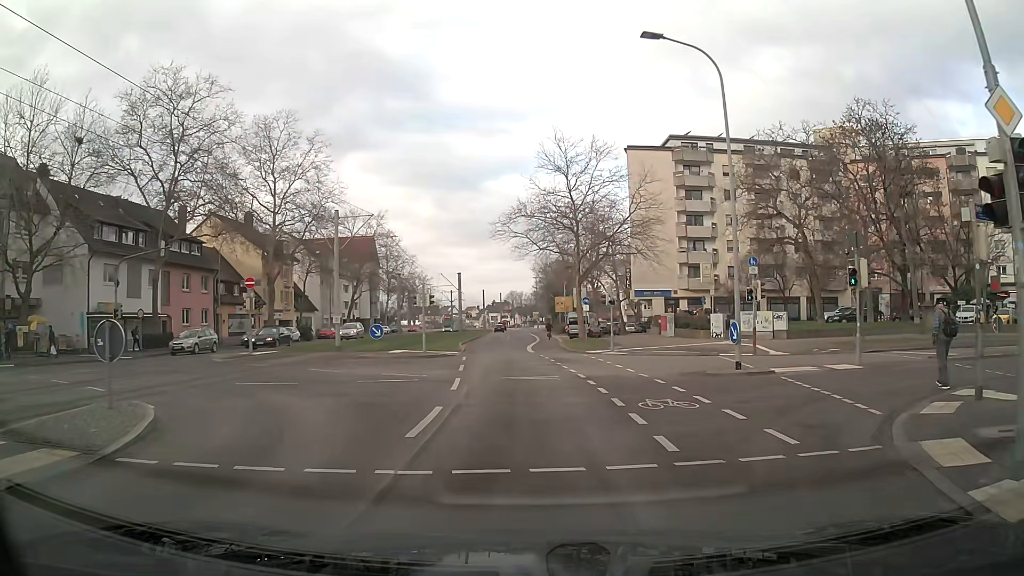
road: tertiary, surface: asphalt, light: Day
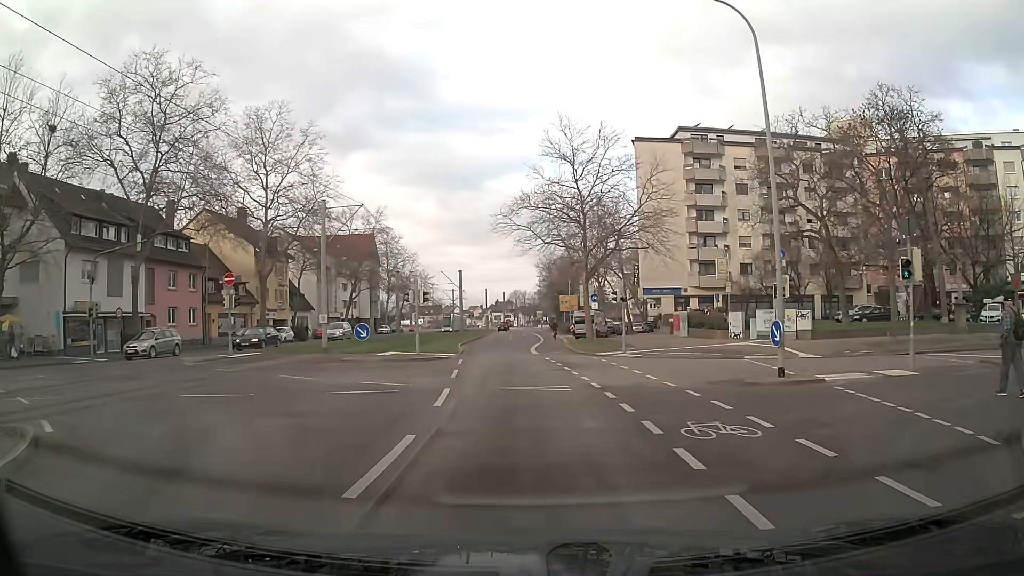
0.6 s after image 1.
(0.0, +3.1) m; 0°
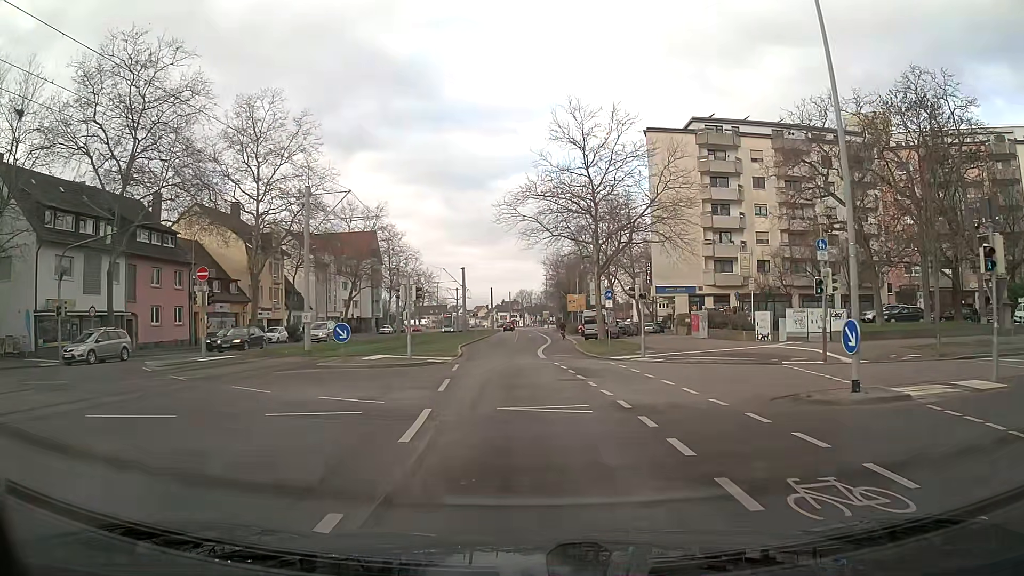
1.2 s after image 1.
(0.0, +3.6) m; -1°
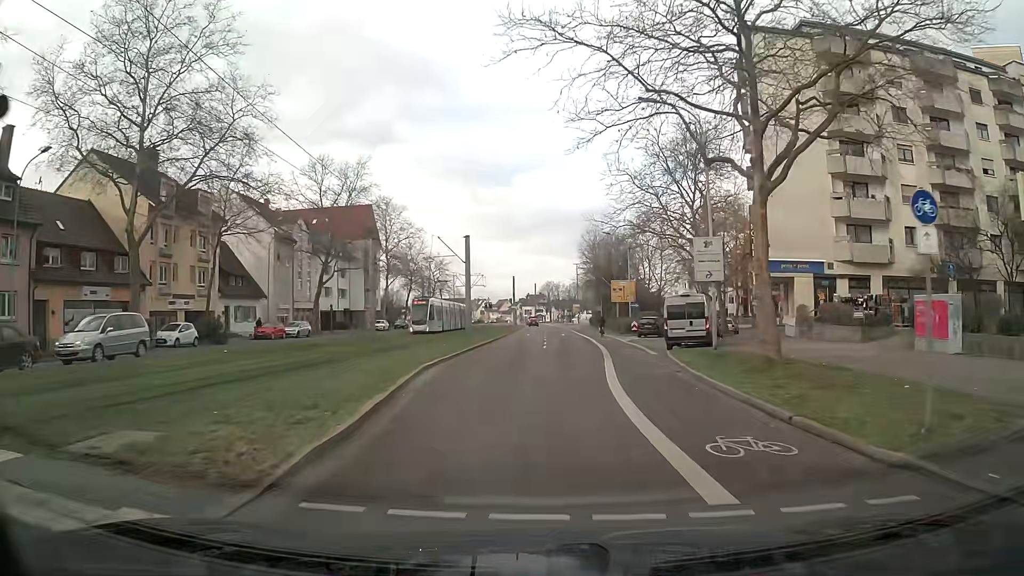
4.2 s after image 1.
(-0.6, +23.7) m; -2°
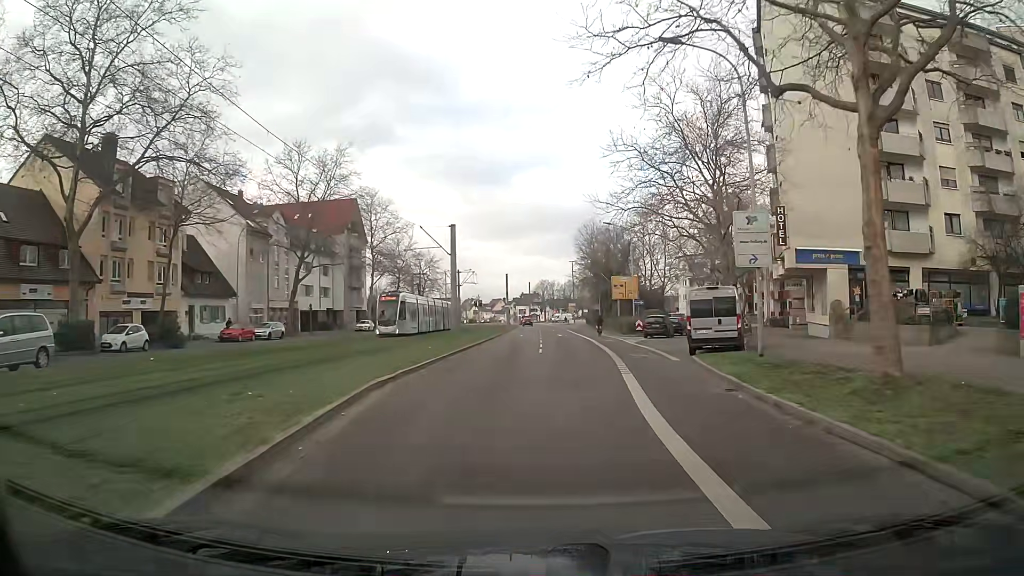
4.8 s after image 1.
(0.0, +5.6) m; +1°
(0, +10) (+1, +20) (+1, +30) (+2, +40) (+2, +50) (+2, +60) (+2, +70) (+2, +80) (+2, +90) (+3, +100) m
